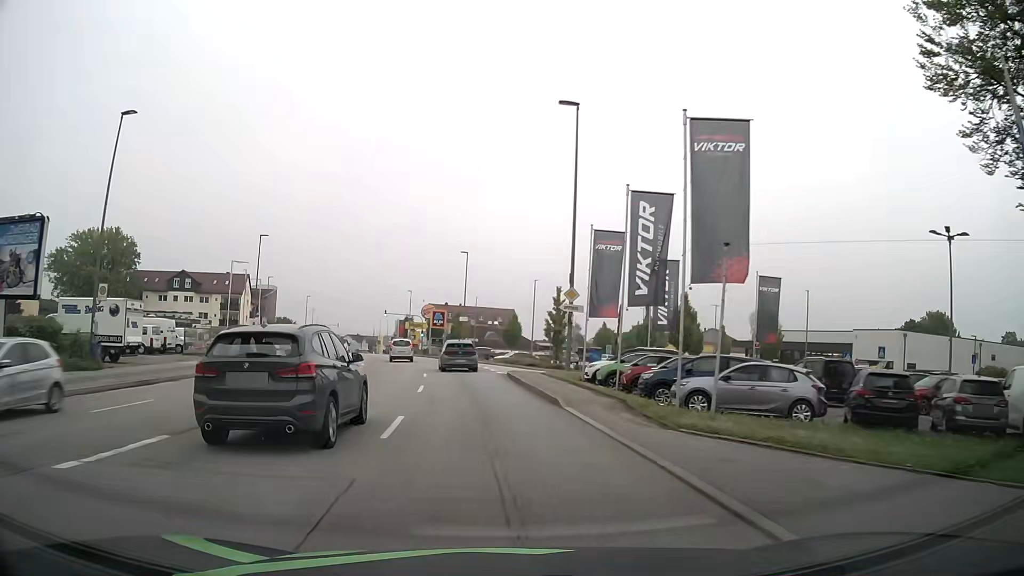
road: tertiary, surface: asphalt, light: Day
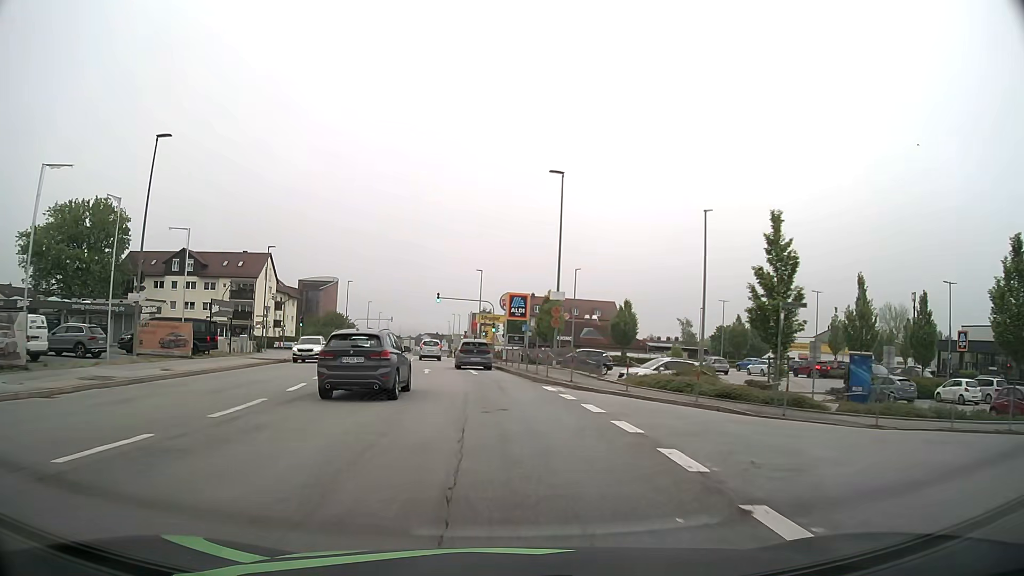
(-2.0, +30.6) m; -7°
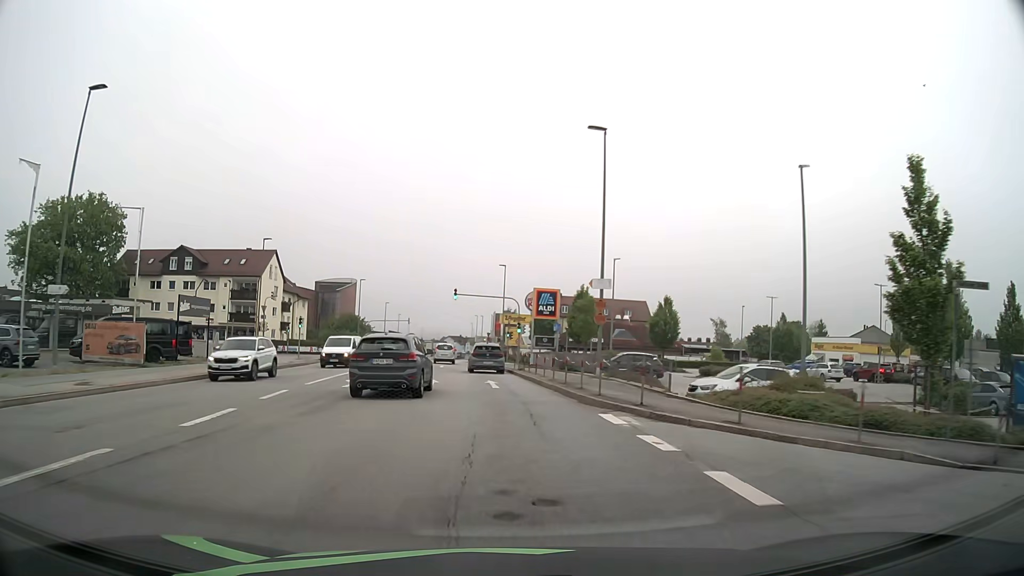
(-0.2, +7.7) m; -2°
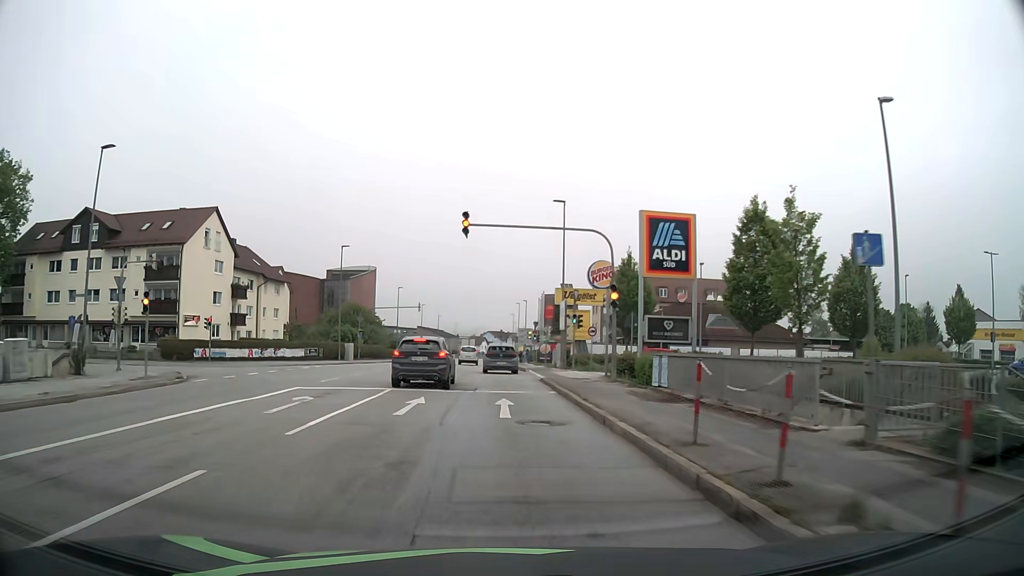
(-1.2, +30.7) m; -4°
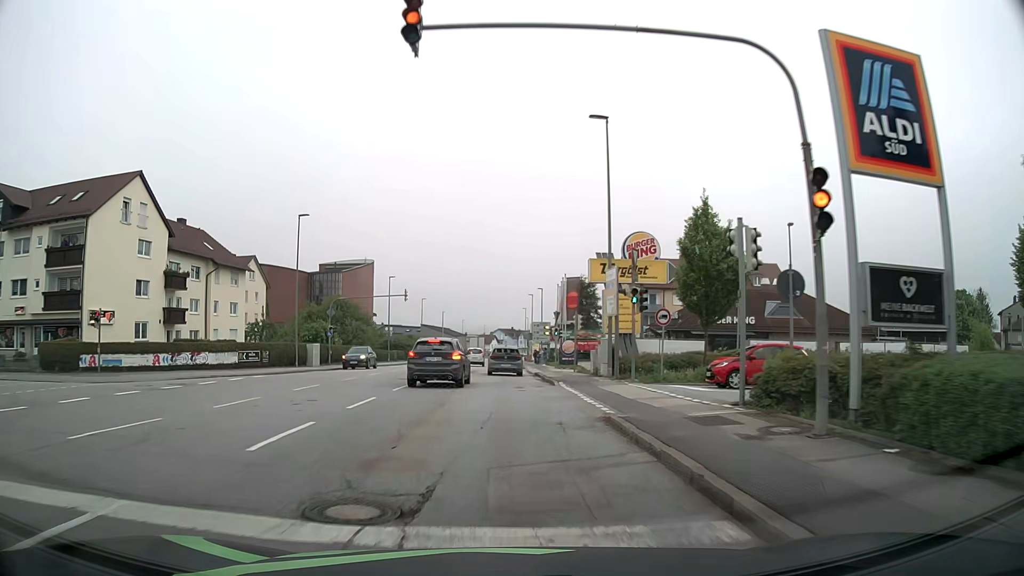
(-0.1, +15.4) m; -1°
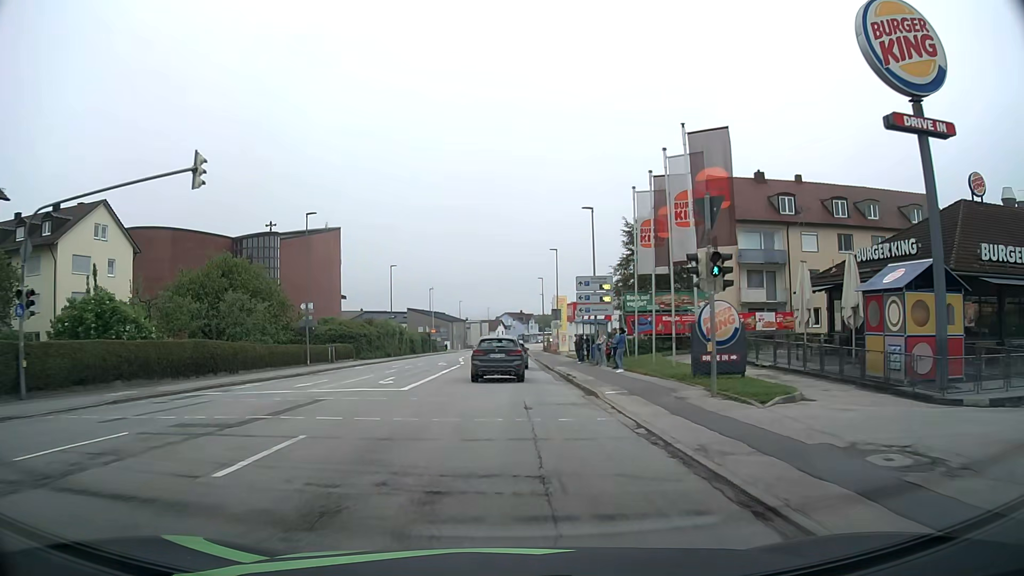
(-0.9, +37.4) m; -1°
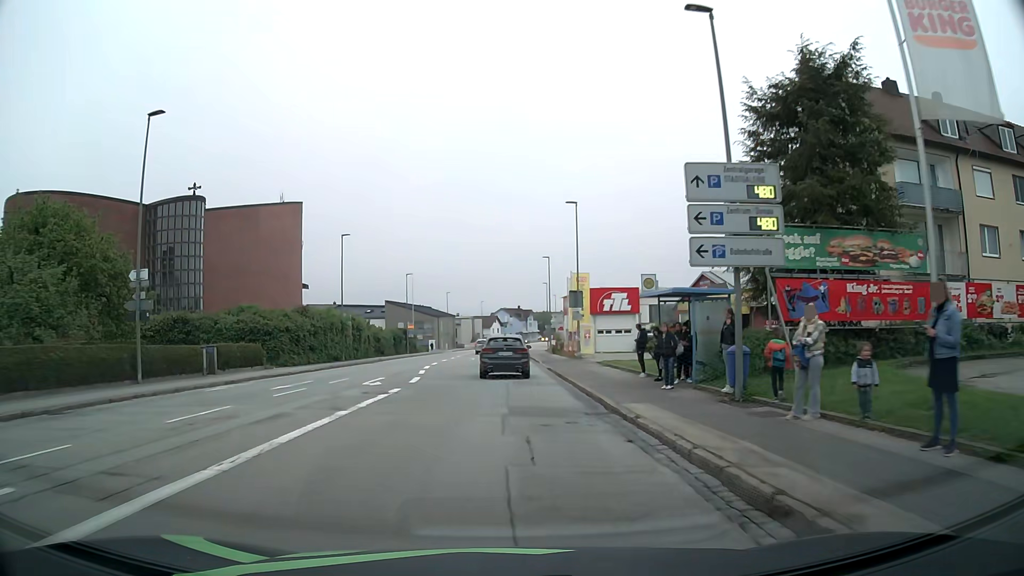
(0.0, +22.0) m; 0°
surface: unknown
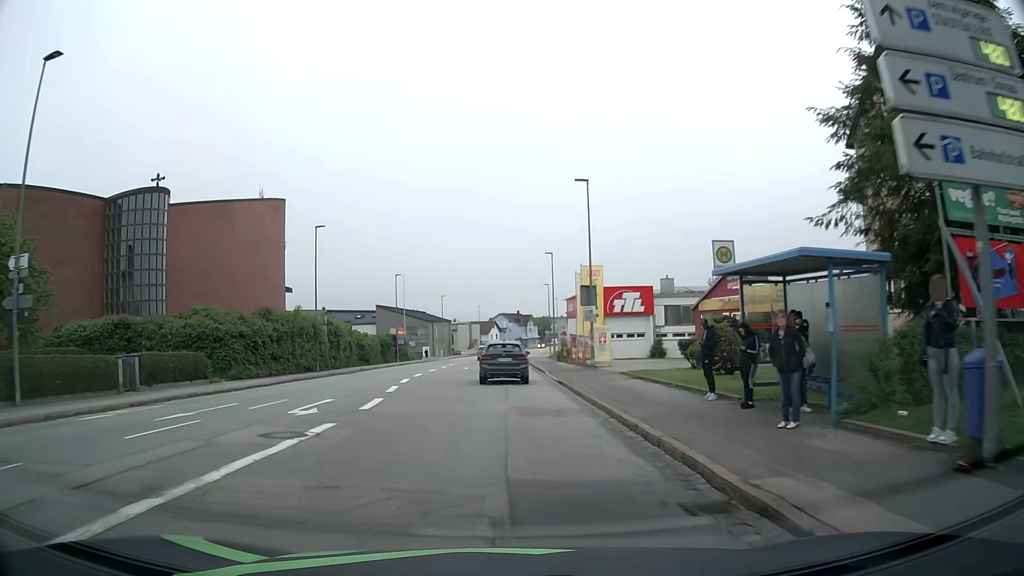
(0.0, +7.5) m; 0°
(0, +10) (0, +20) (0, +30) (0, +40) (0, +50) (0, +60) (0, +70) (0, +80) (+1, +90) (+2, +100) m
